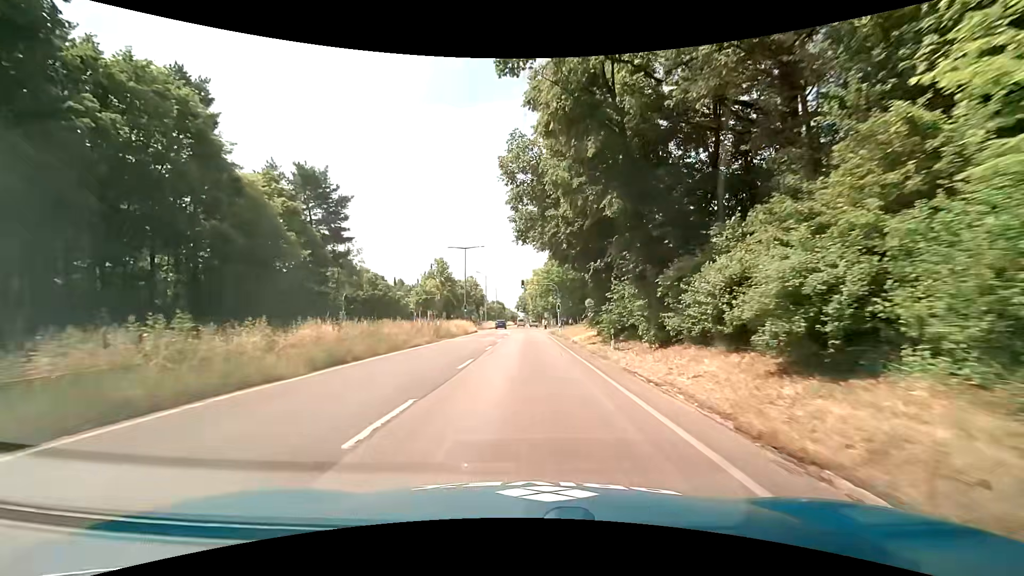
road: trunk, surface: asphalt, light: Day
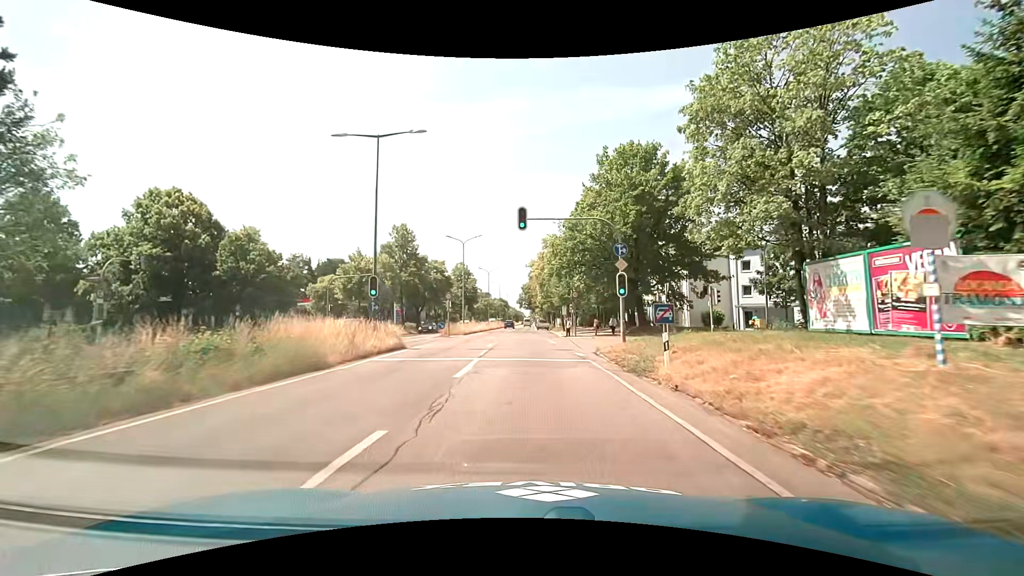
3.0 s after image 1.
(-0.5, +38.0) m; -2°
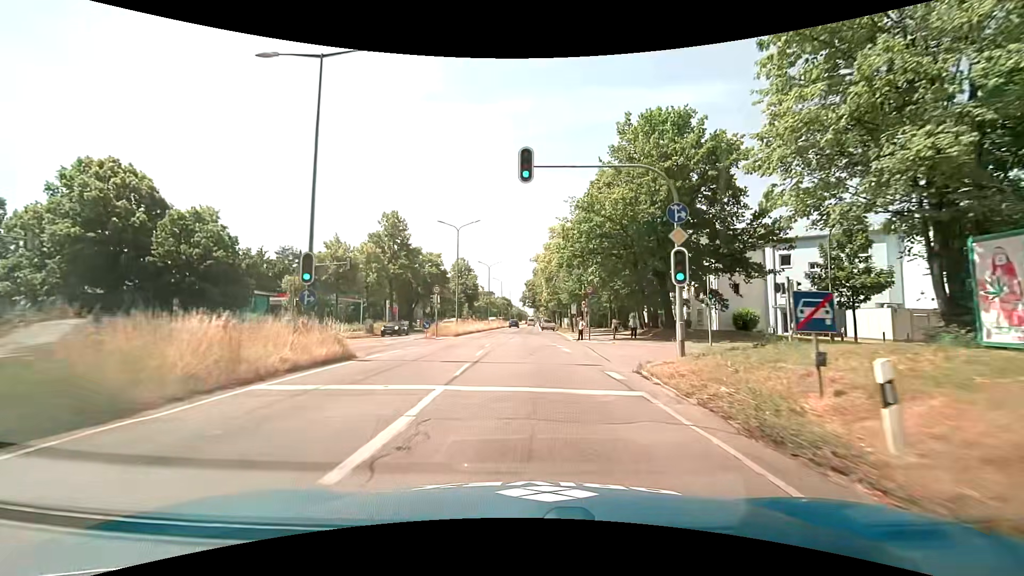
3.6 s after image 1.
(0.0, +7.6) m; 0°
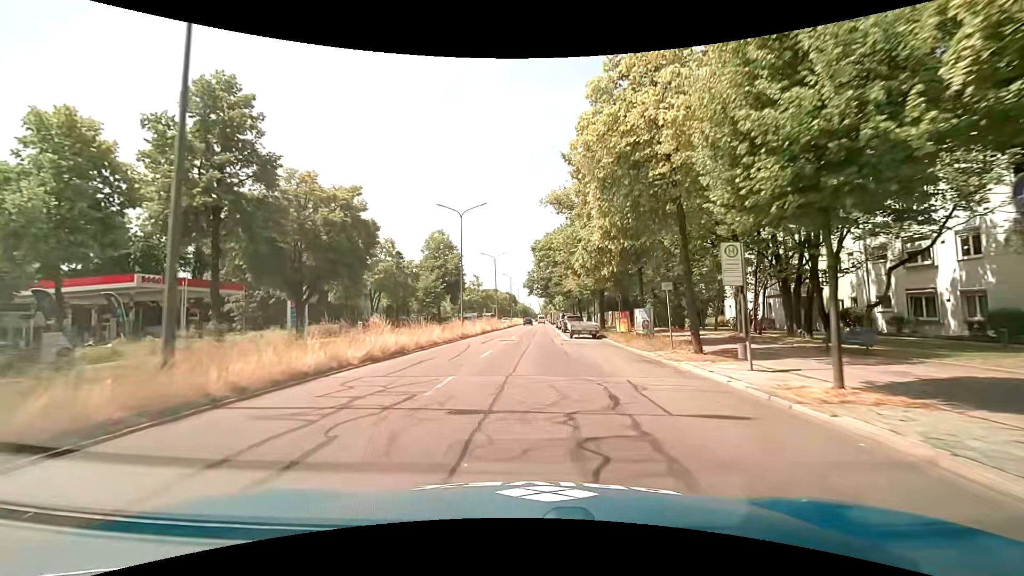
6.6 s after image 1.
(-0.5, +38.0) m; 0°
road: primary
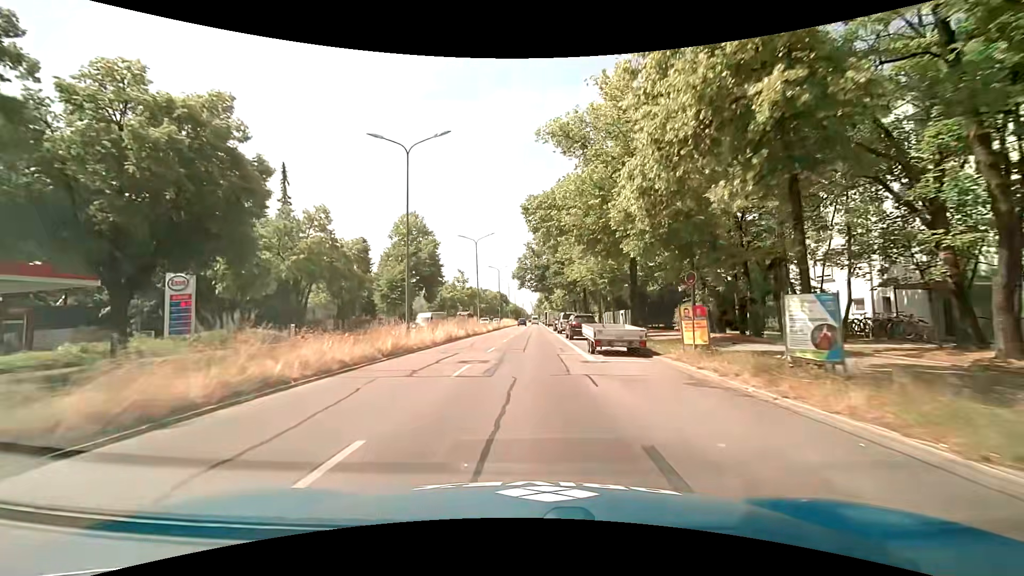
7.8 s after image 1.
(+0.1, +15.3) m; +1°
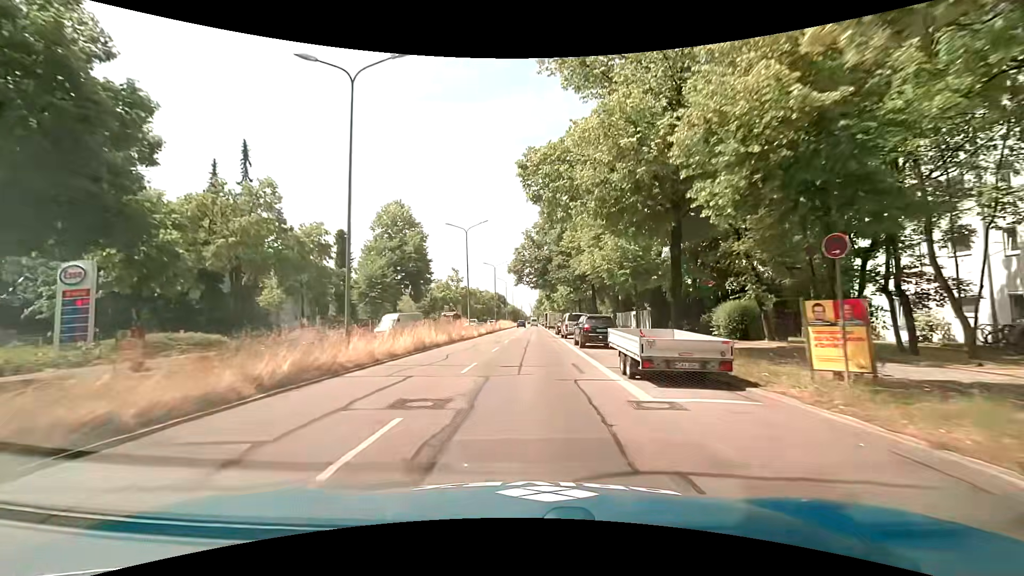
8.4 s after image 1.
(0.0, +7.7) m; -1°
